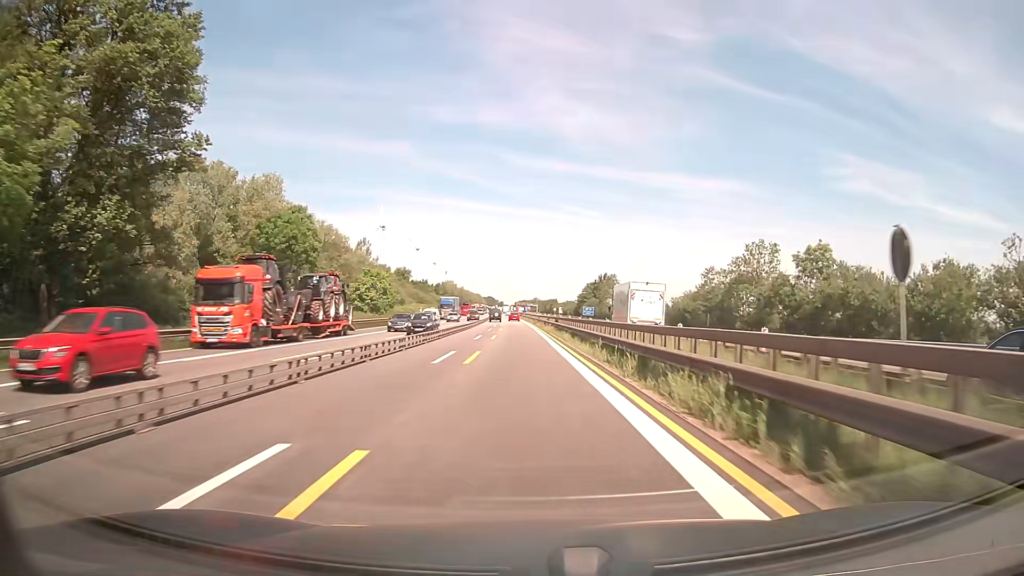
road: motorway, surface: asphalt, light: Day
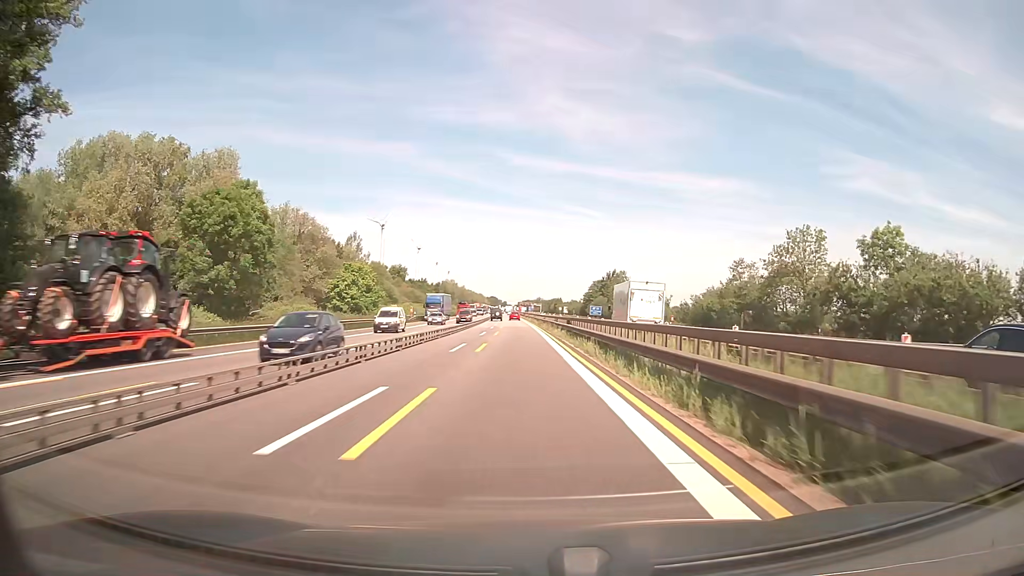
(-0.1, +12.5) m; -1°
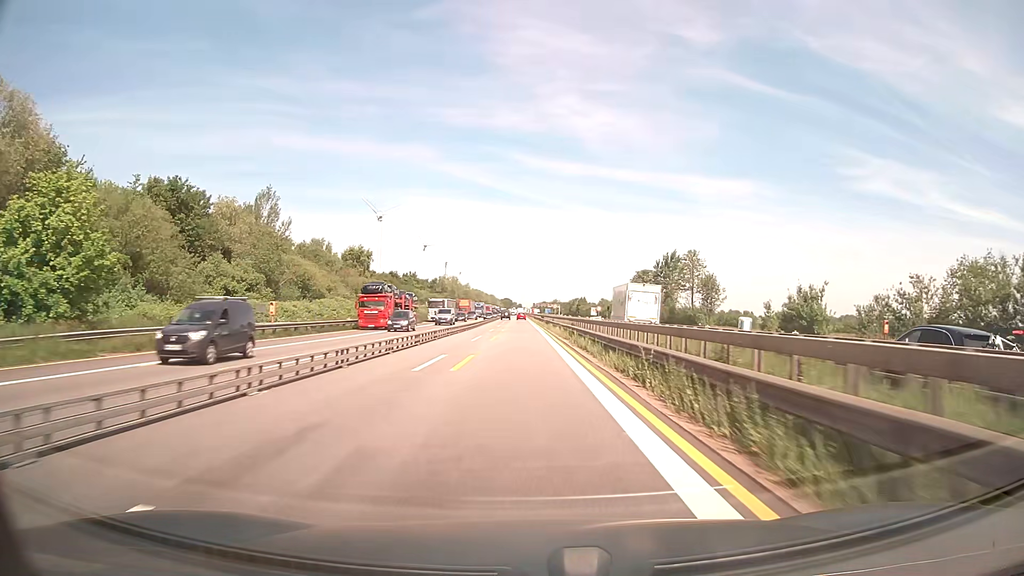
(-0.7, +62.4) m; -1°
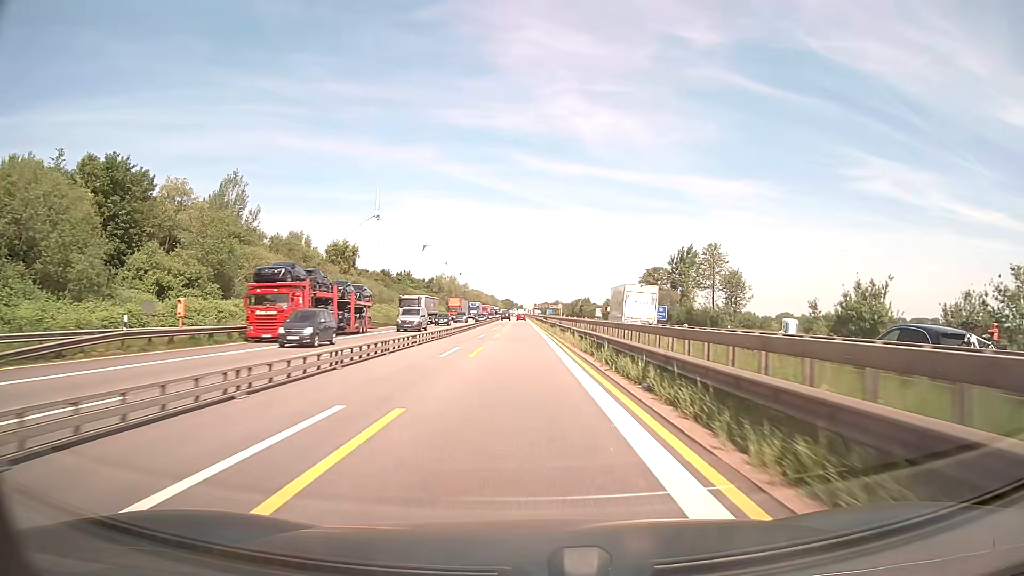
(0.0, +12.5) m; 0°
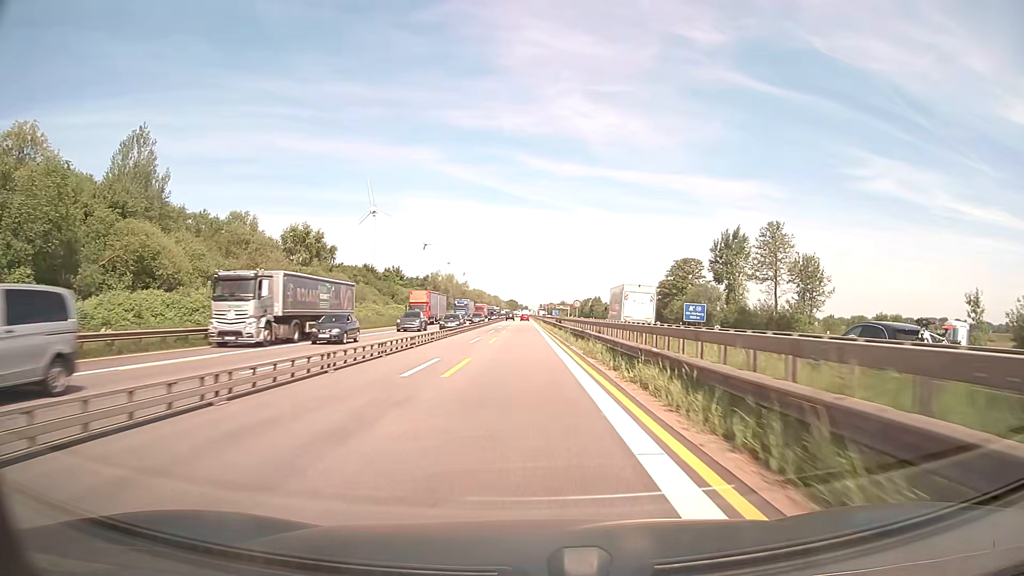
(-0.1, +24.9) m; 0°
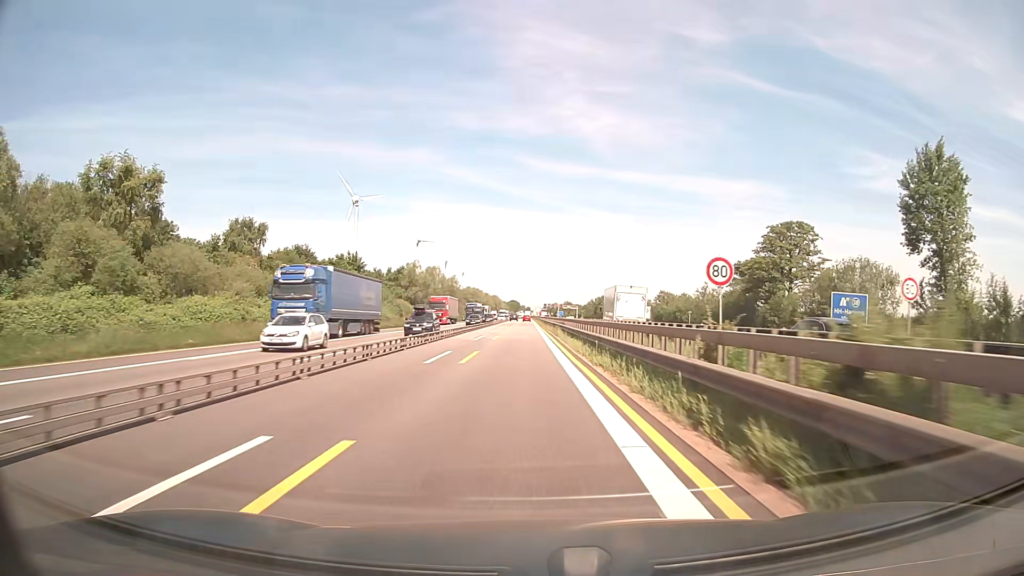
(-0.1, +49.9) m; 0°
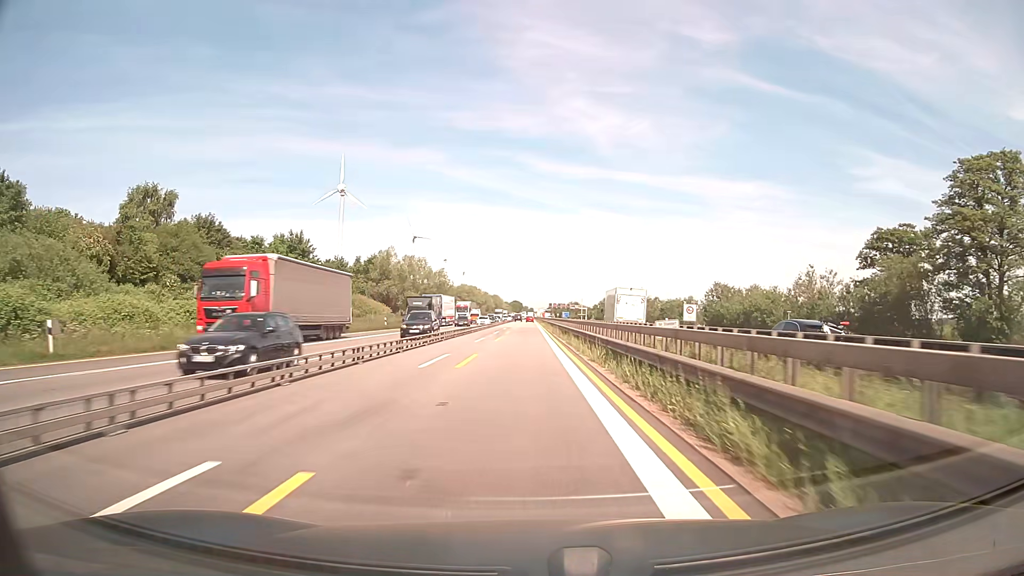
(-0.2, +37.5) m; 0°
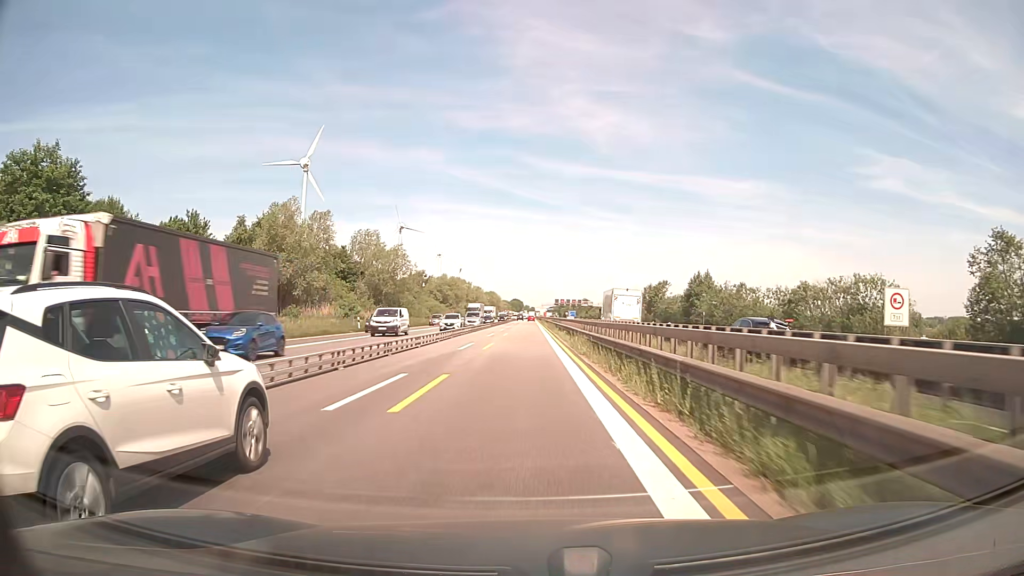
(+0.1, +62.4) m; 0°
(0, +10) (0, +20) (0, +30) (0, +40) (0, +50) (0, +60) (0, +70) (0, +80) (0, +90) (0, +100) m
